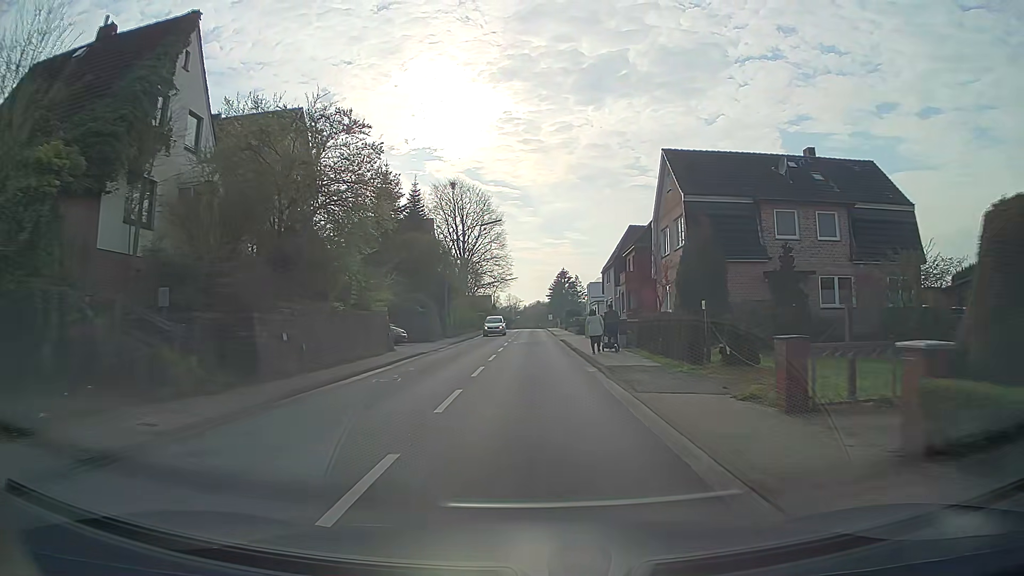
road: secondary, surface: asphalt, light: Day
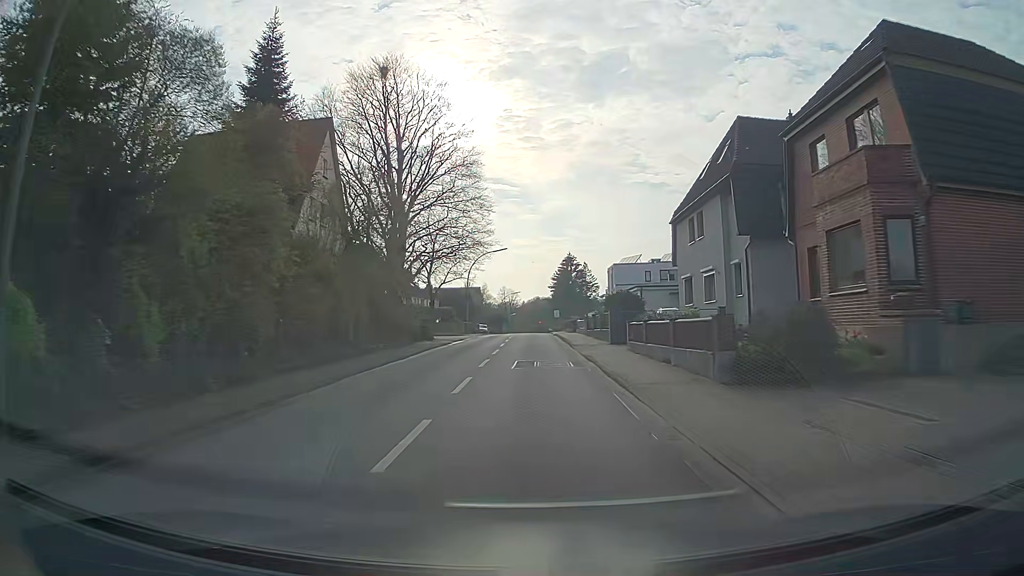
(+0.1, +40.1) m; 0°
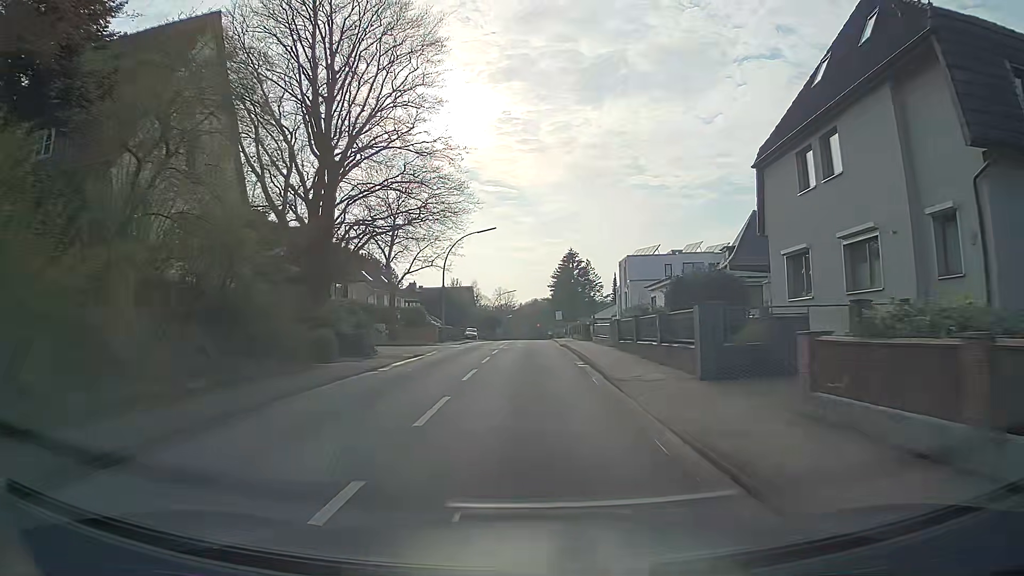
(0.0, +15.5) m; 0°
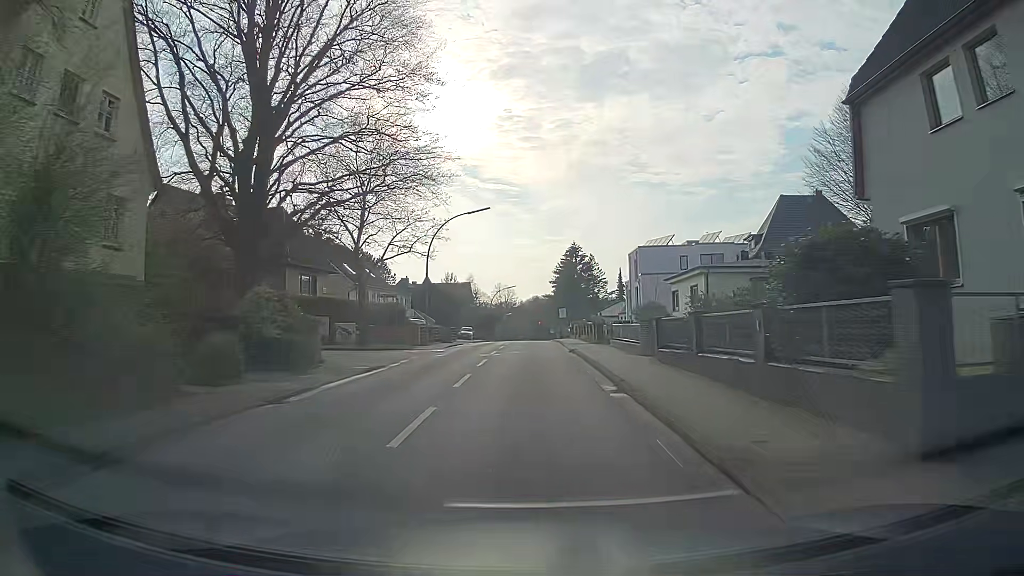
(0.0, +7.6) m; 0°
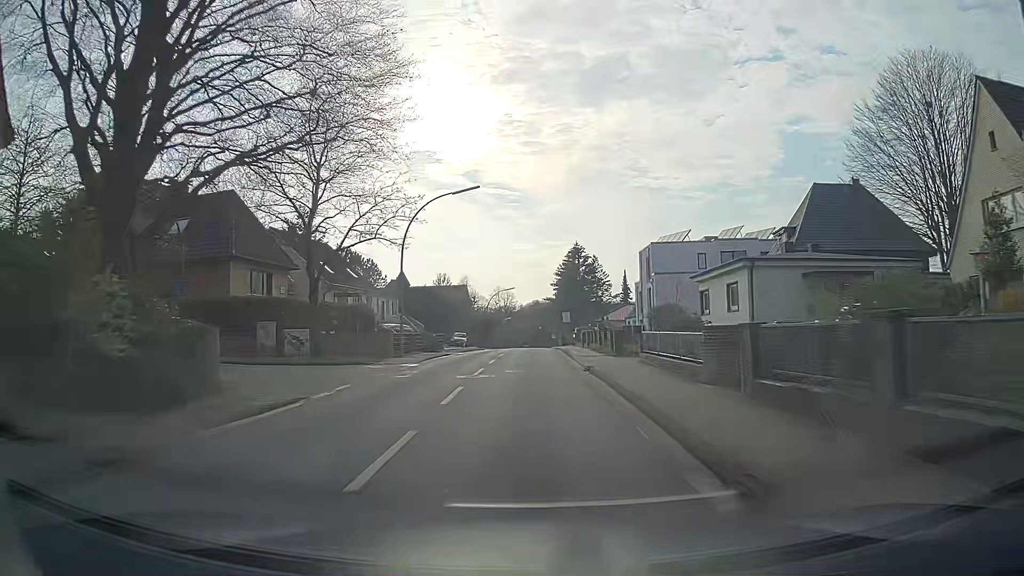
(0.0, +7.6) m; 0°
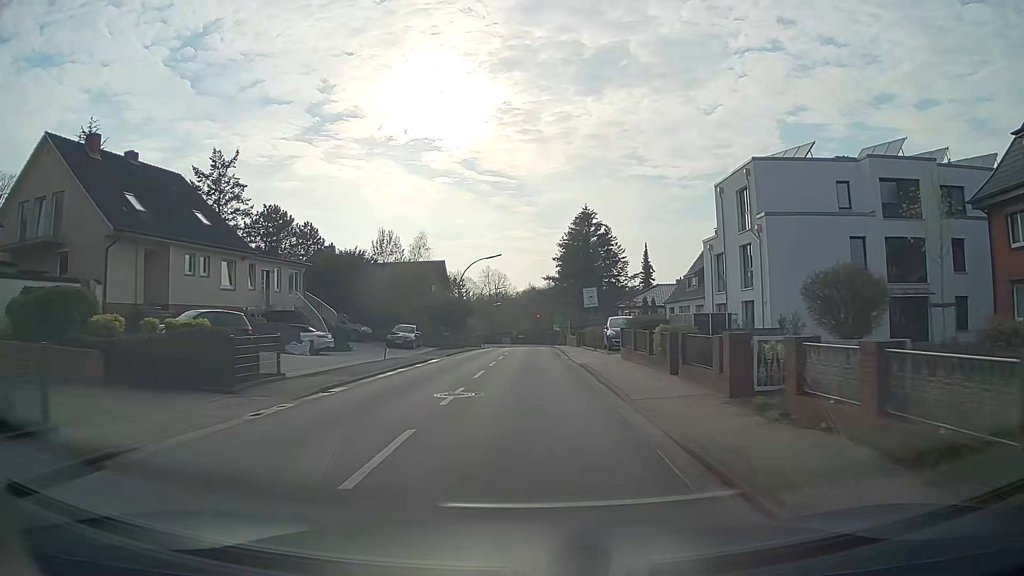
(+0.1, +30.5) m; 0°
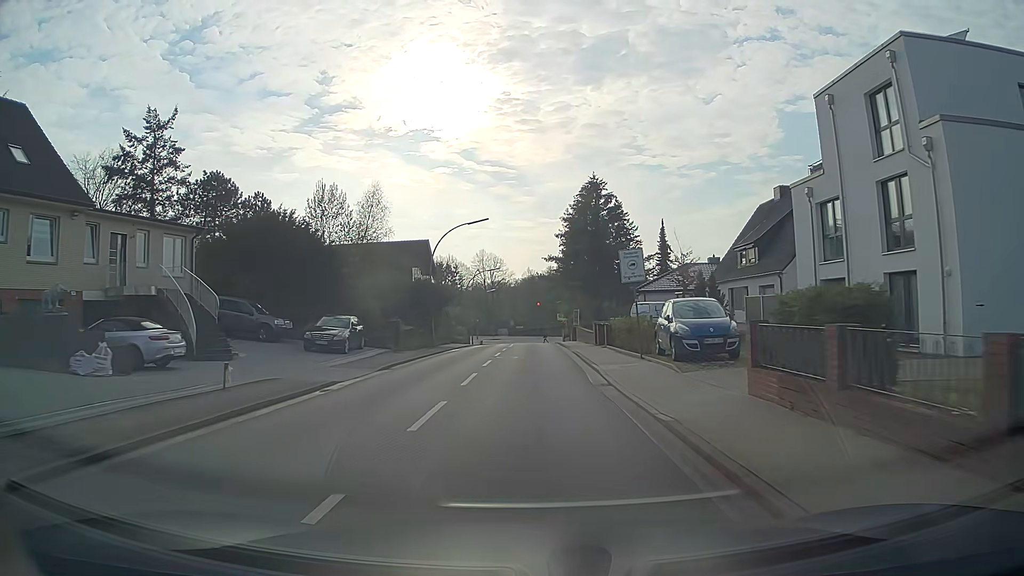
(+0.1, +15.4) m; 0°
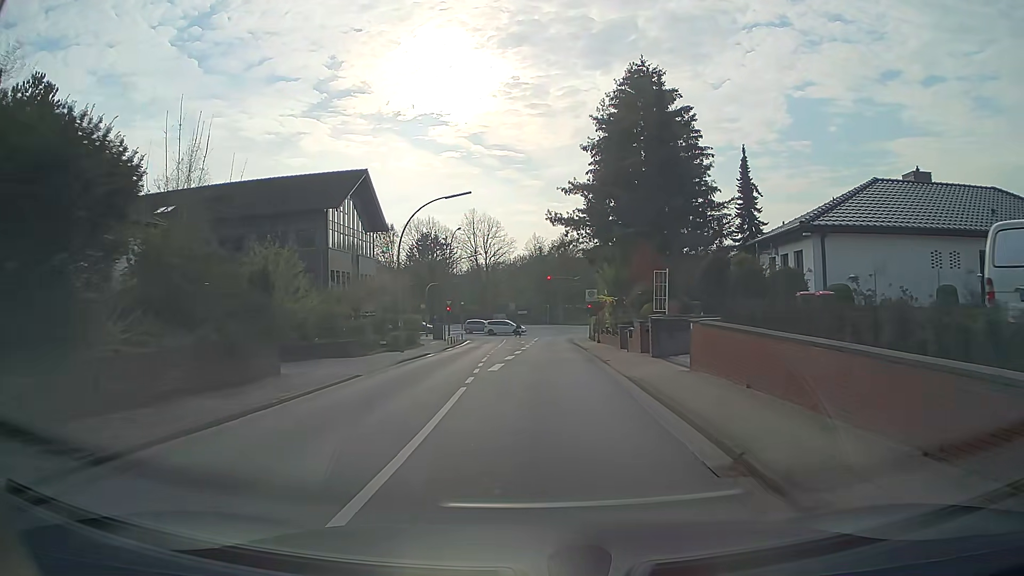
(+0.1, +36.2) m; 0°
